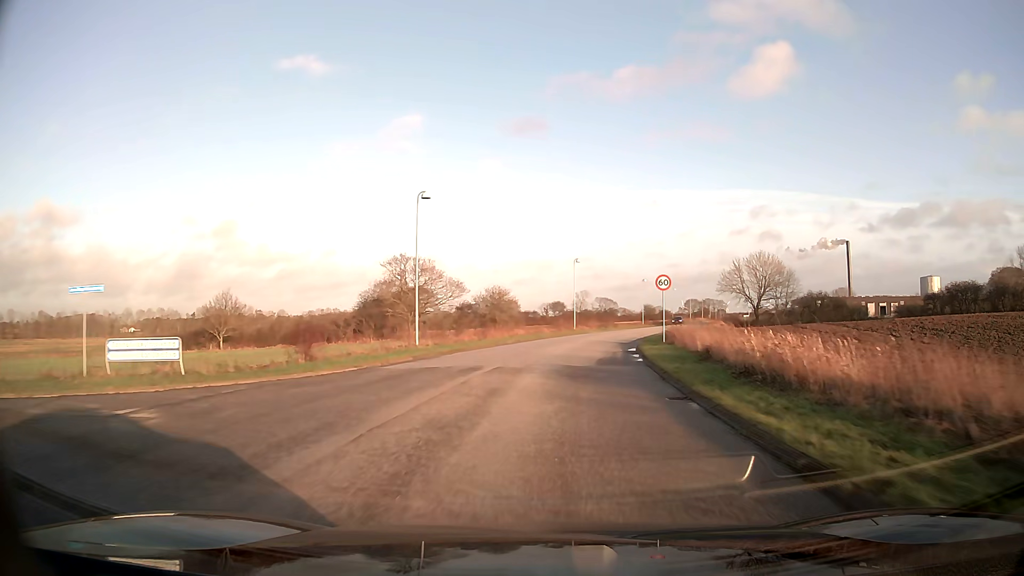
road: unclassified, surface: asphalt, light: Day
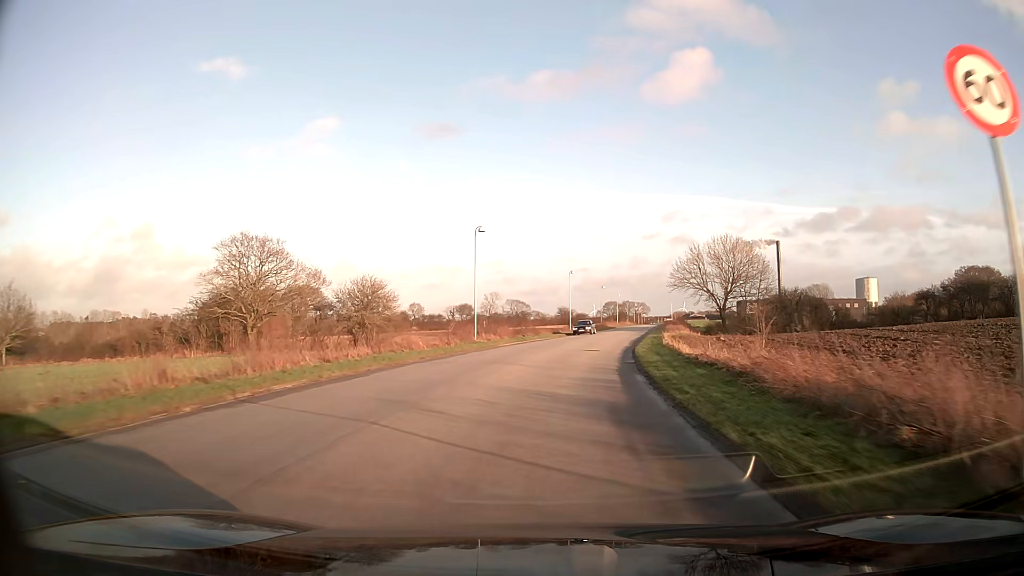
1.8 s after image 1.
(+1.9, +26.5) m; +8°
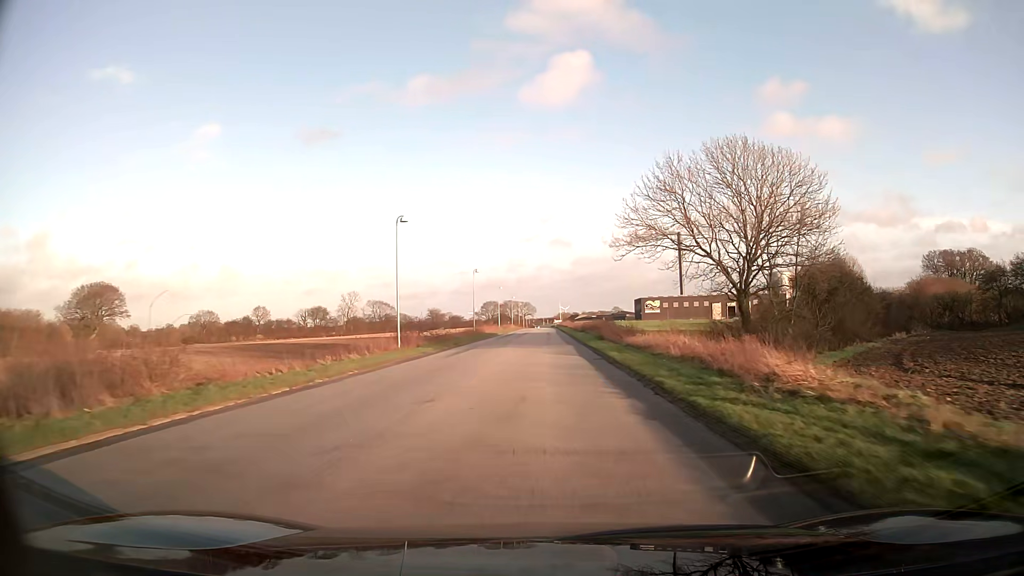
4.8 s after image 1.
(+4.7, +45.6) m; +10°
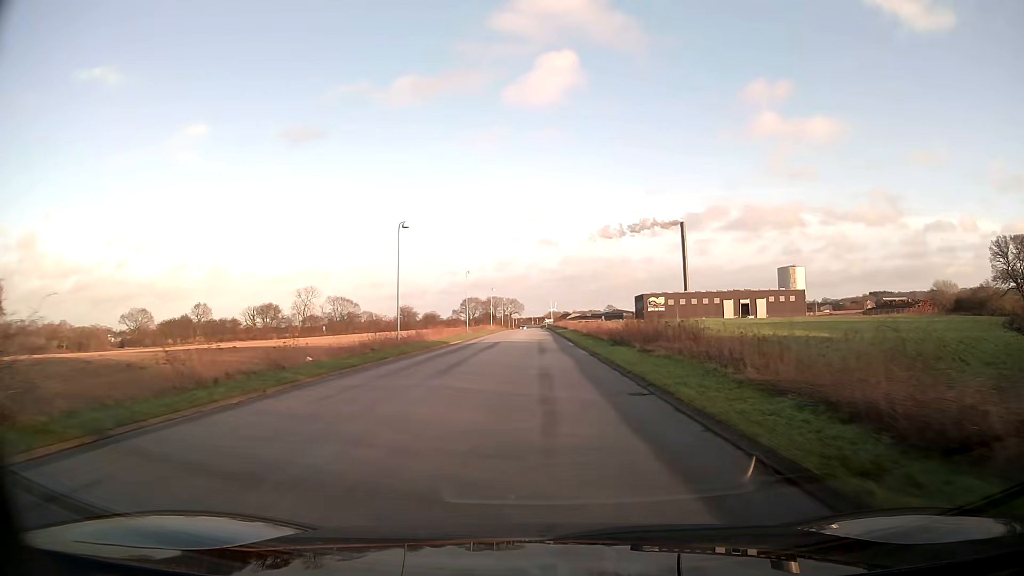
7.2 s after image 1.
(+0.4, +37.3) m; +1°
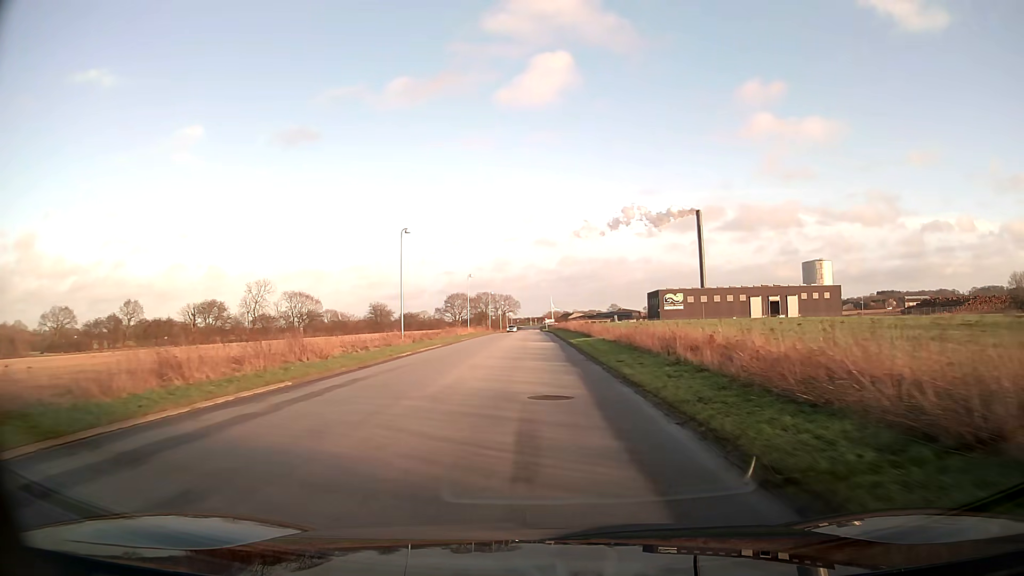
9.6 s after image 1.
(+0.1, +38.0) m; 0°
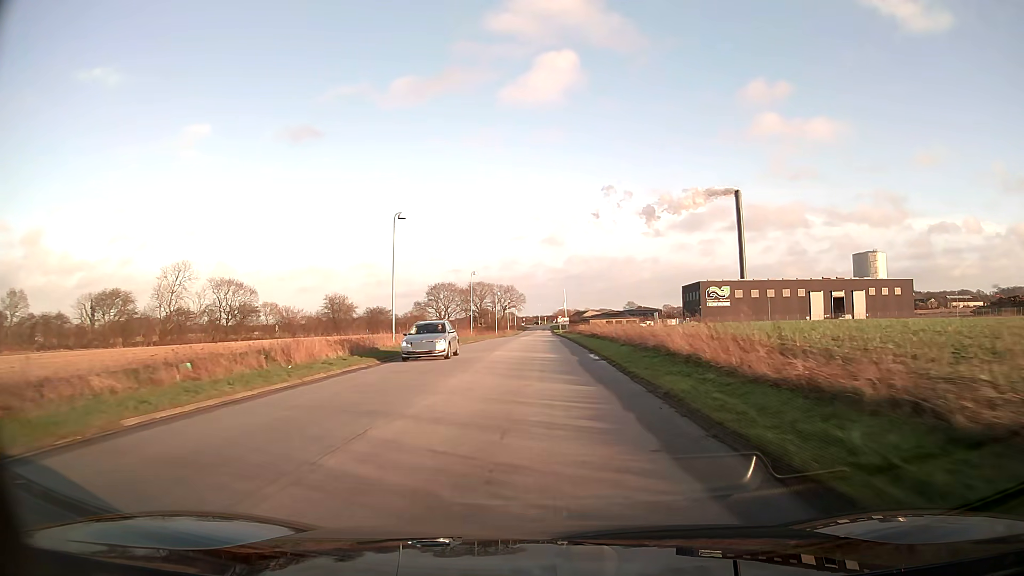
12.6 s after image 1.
(-0.4, +48.5) m; -1°
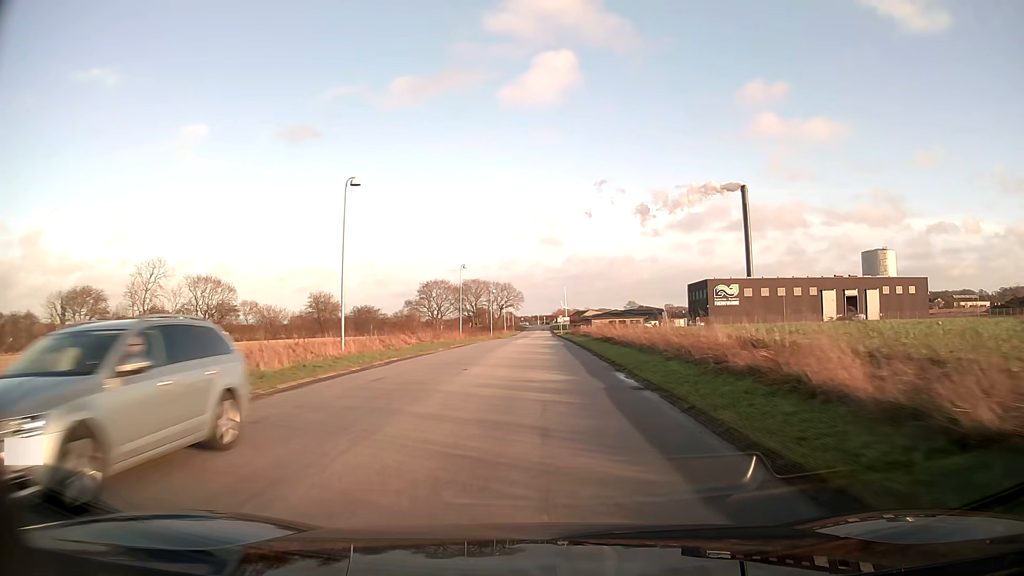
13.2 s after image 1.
(0.0, +9.7) m; 0°
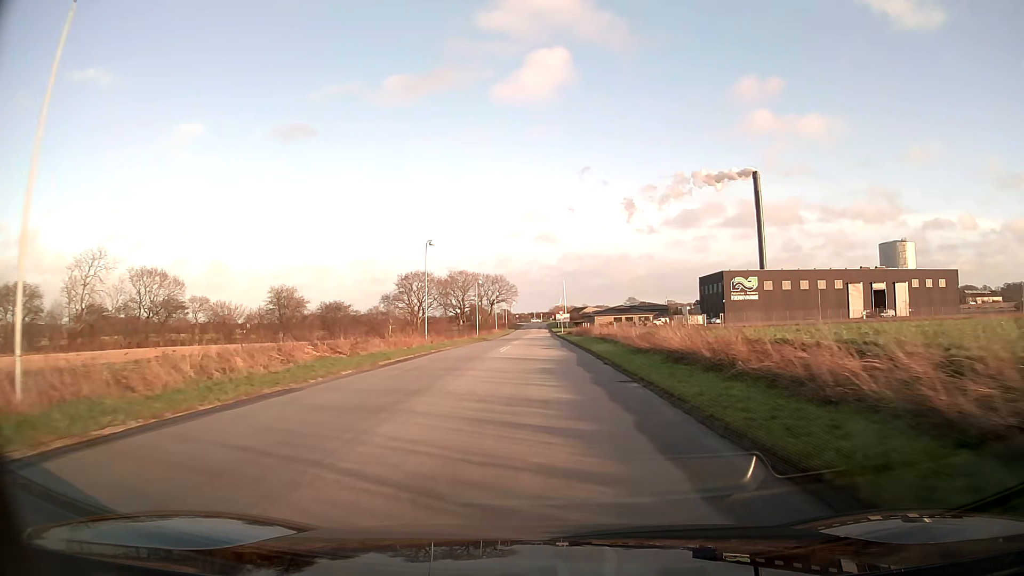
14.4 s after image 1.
(0.0, +19.1) m; 0°
(0, +10) (0, +20) (0, +30) (0, +40) (0, +50) (0, +60) (0, +70) (0, +80) (0, +90) (0, +100) m
